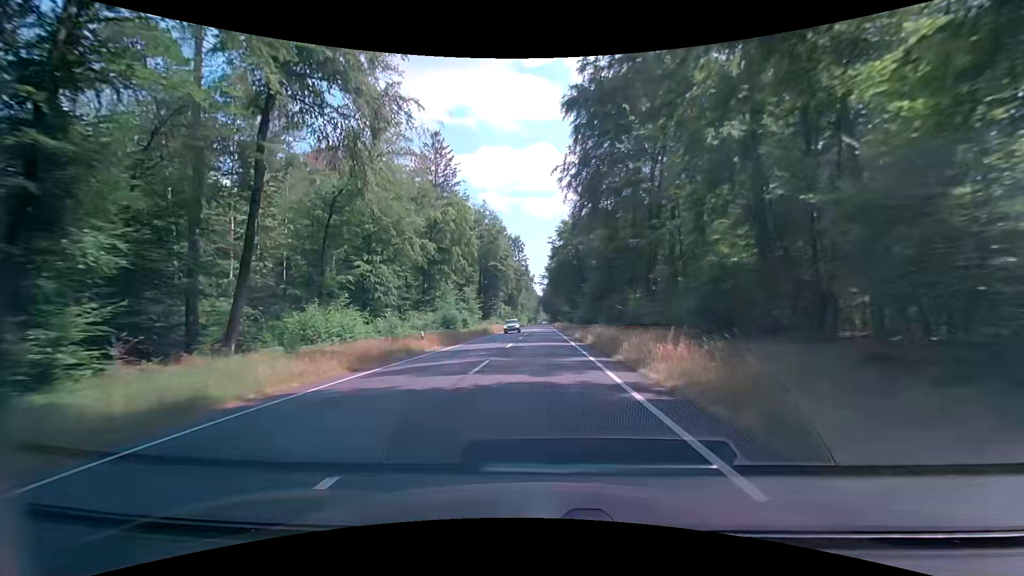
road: primary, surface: asphalt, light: Day
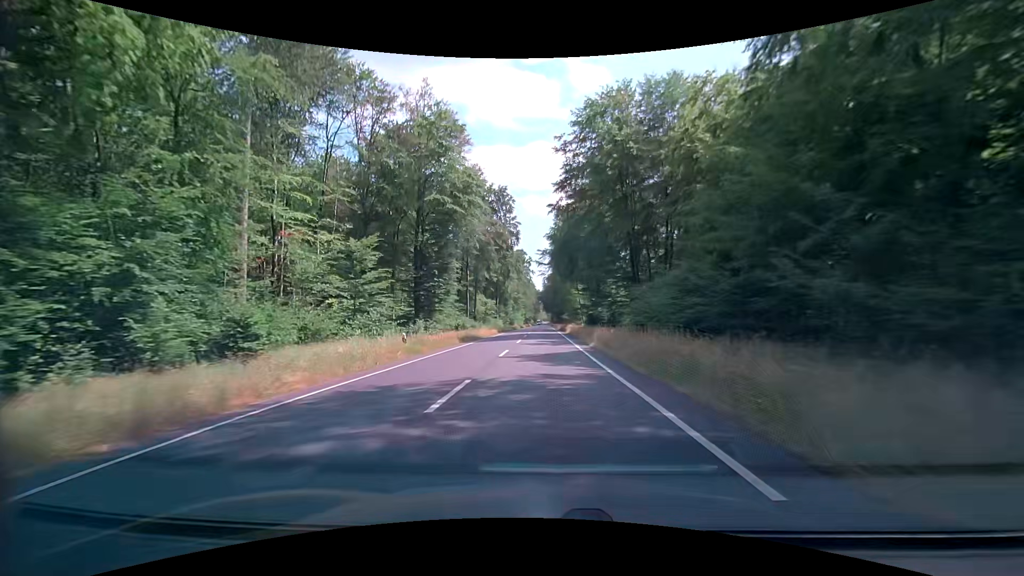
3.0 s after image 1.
(-0.8, +53.7) m; -1°
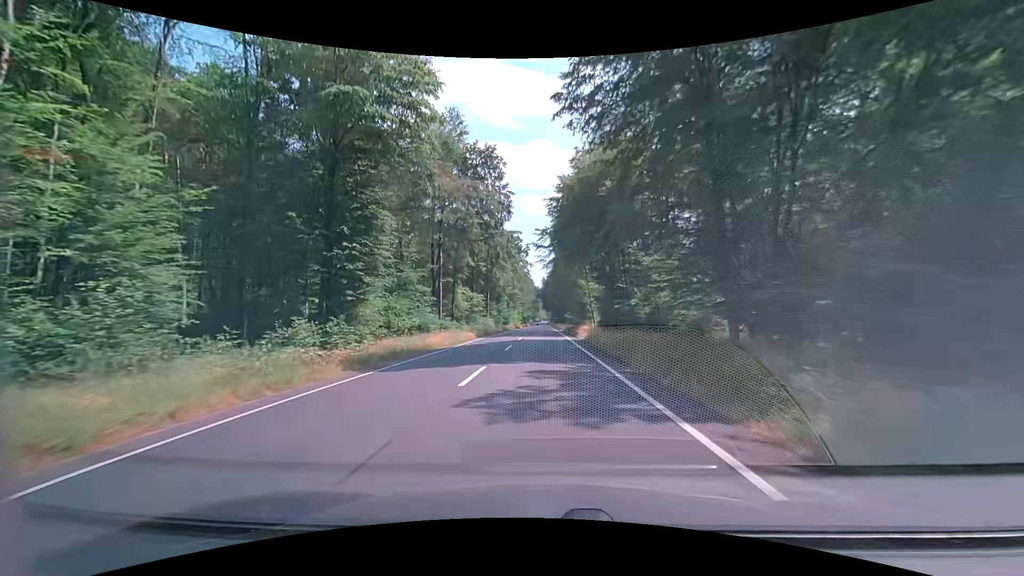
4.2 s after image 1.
(0.0, +21.5) m; 0°
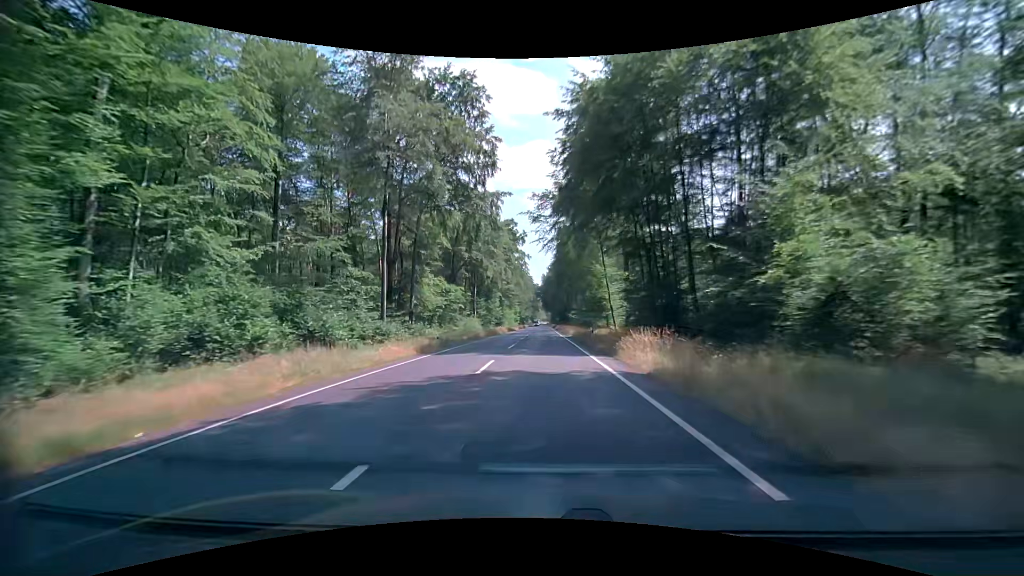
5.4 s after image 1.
(+0.1, +21.5) m; 0°
